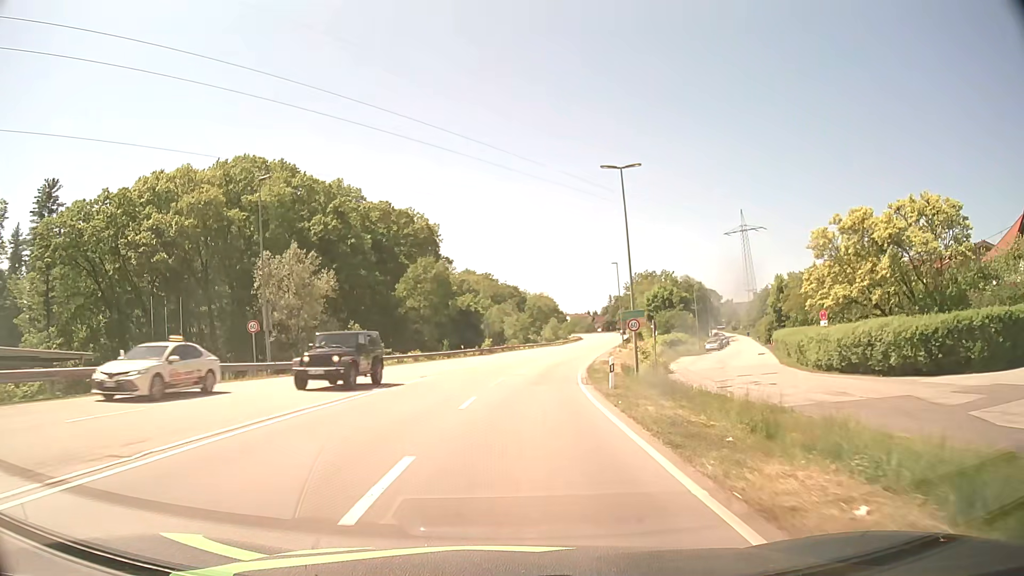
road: secondary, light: Day
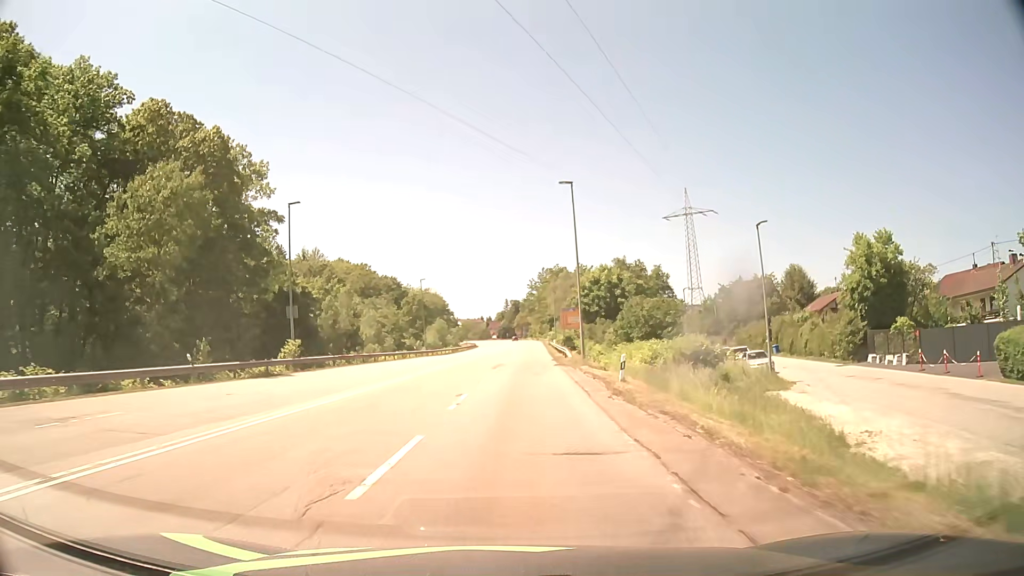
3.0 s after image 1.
(+3.6, +44.2) m; +9°
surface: asphalt
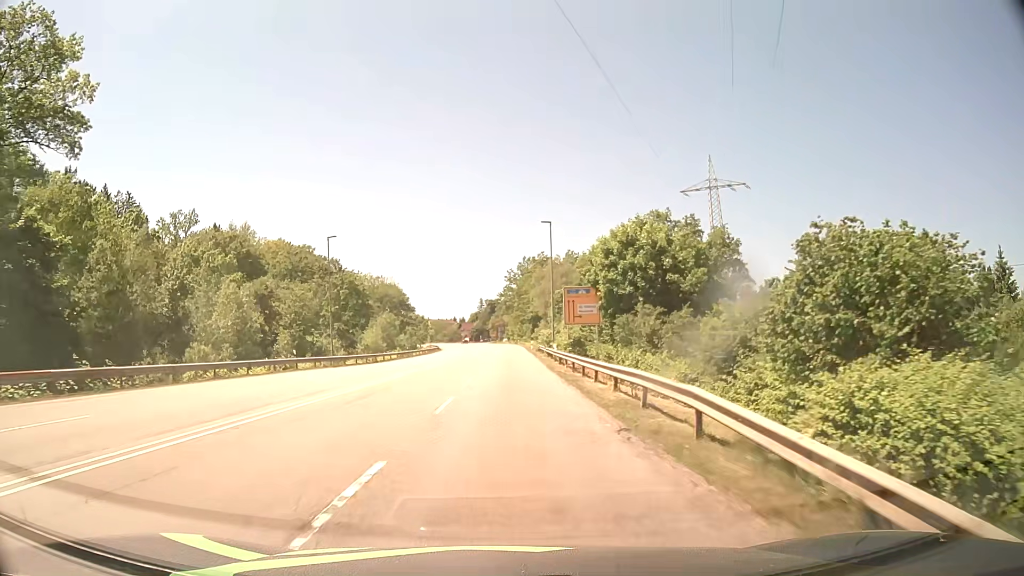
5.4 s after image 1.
(+1.0, +36.6) m; +2°
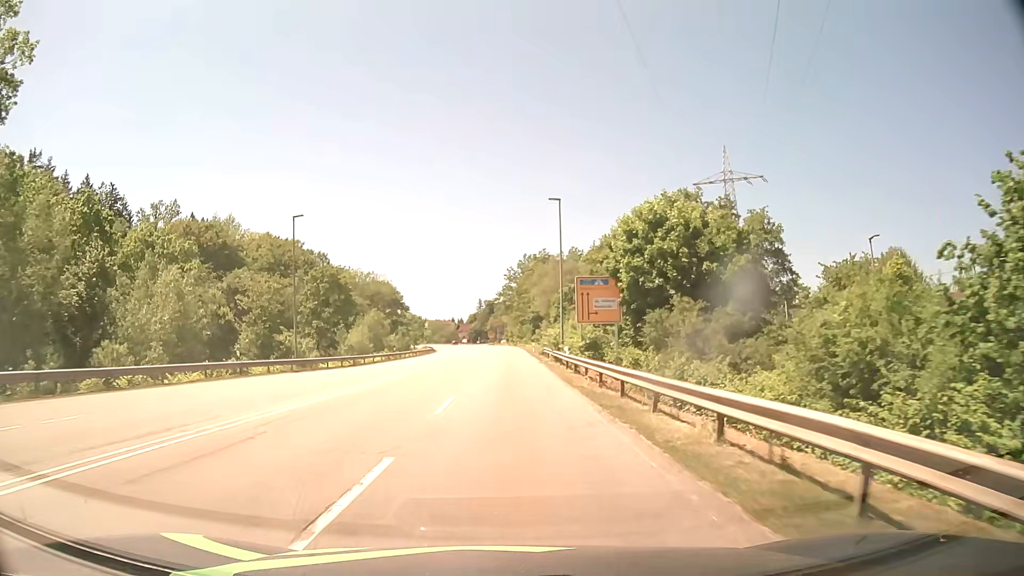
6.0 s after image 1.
(0.0, +9.0) m; 0°
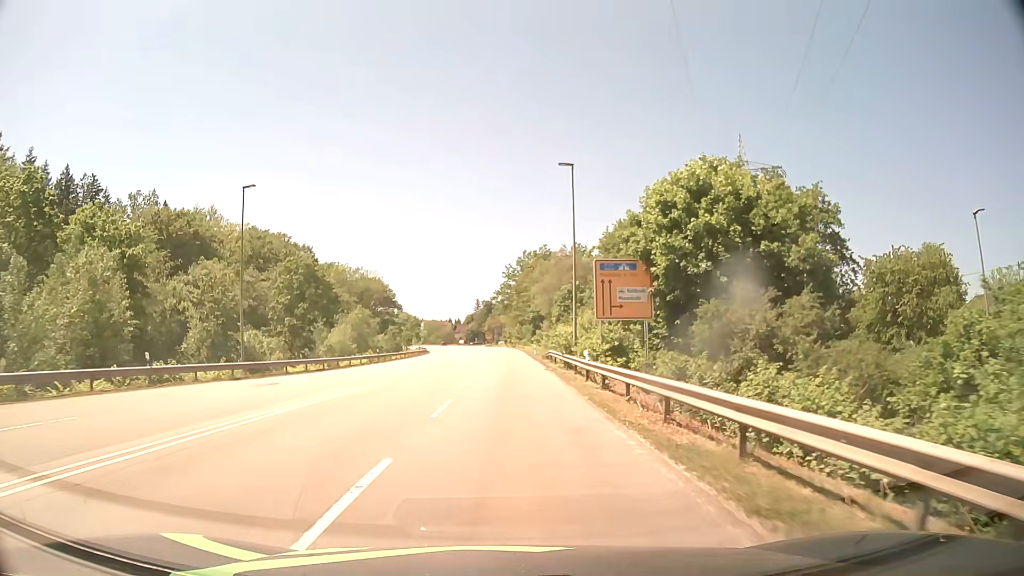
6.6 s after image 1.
(0.0, +8.9) m; 0°
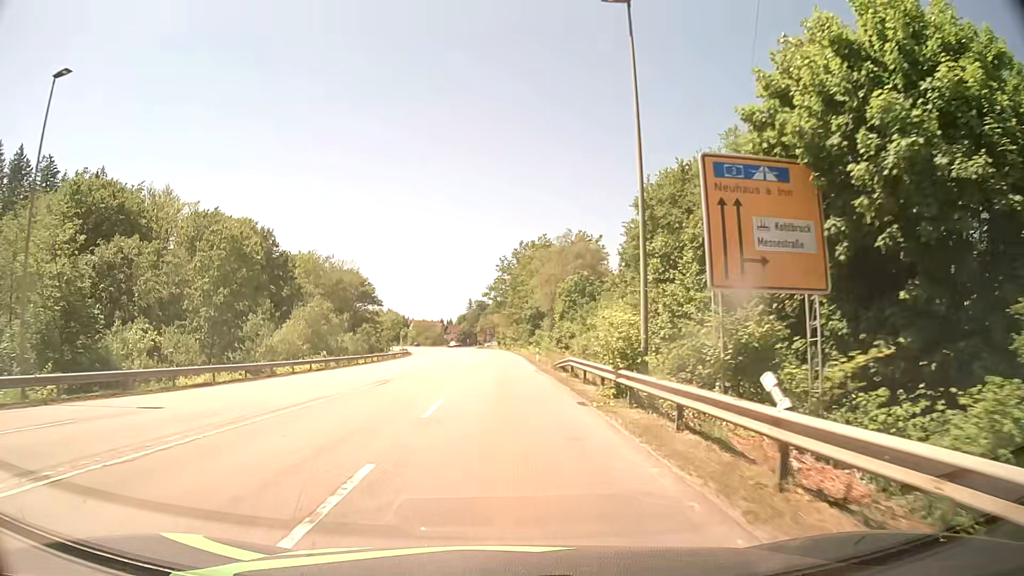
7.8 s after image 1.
(+0.1, +17.7) m; +1°
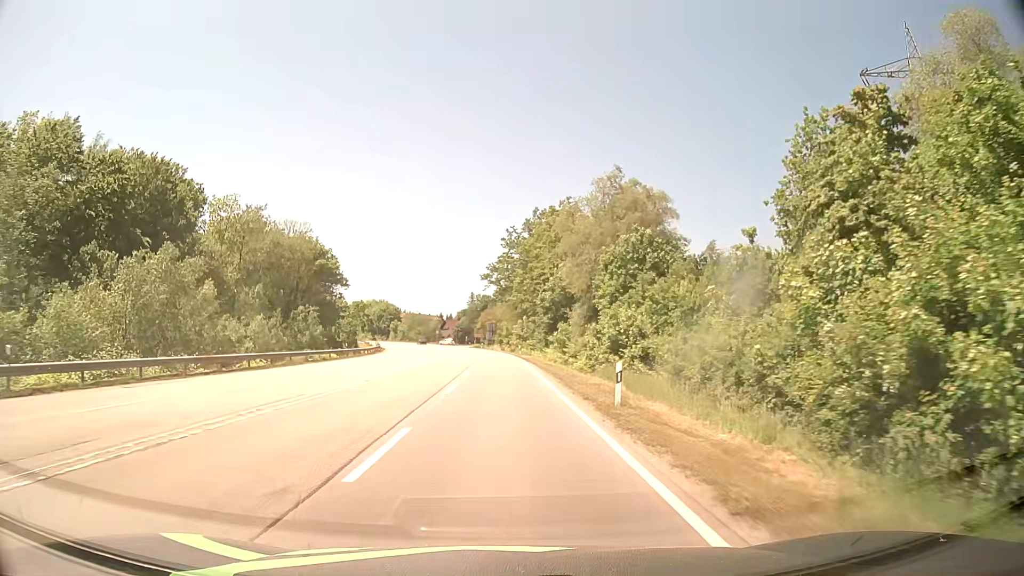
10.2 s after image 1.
(-0.1, +34.8) m; 0°
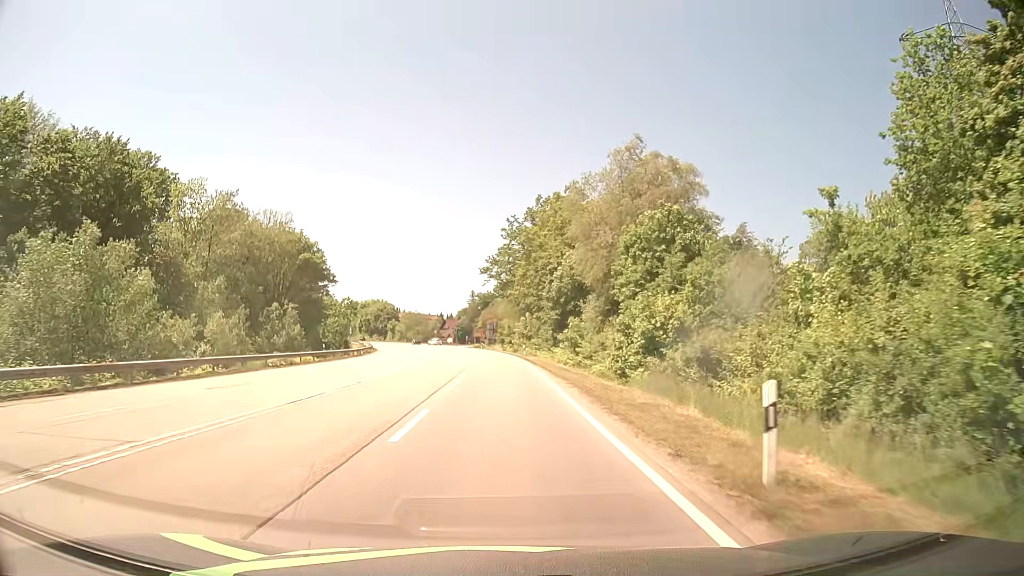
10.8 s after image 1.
(0.0, +8.6) m; 0°
(0, +10) (0, +20) (0, +30) (0, +40) (-1, +50) (-1, +60) (-2, +70) (-3, +80) (-4, +90) (-5, +100) m
